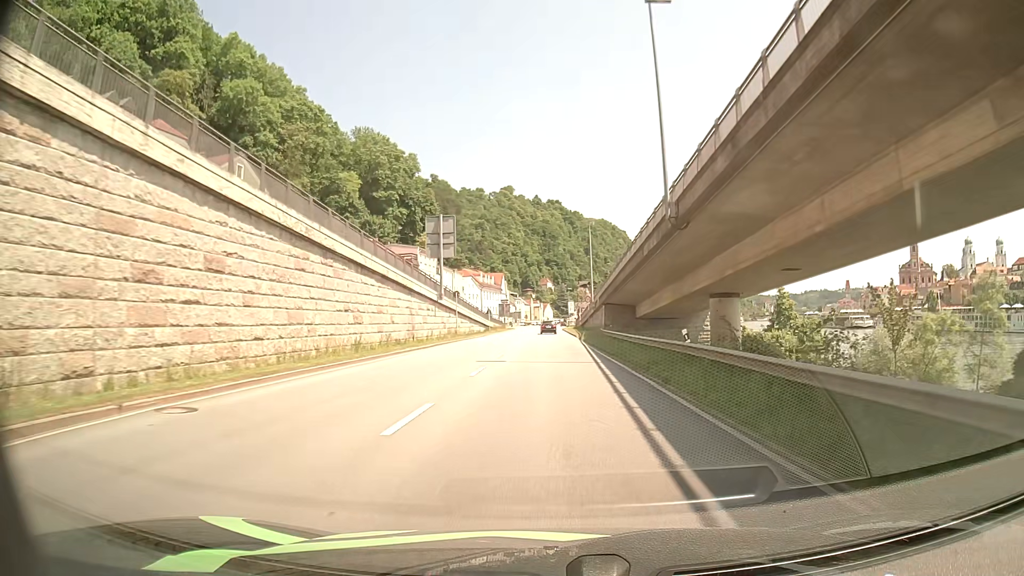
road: primary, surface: asphalt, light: Day
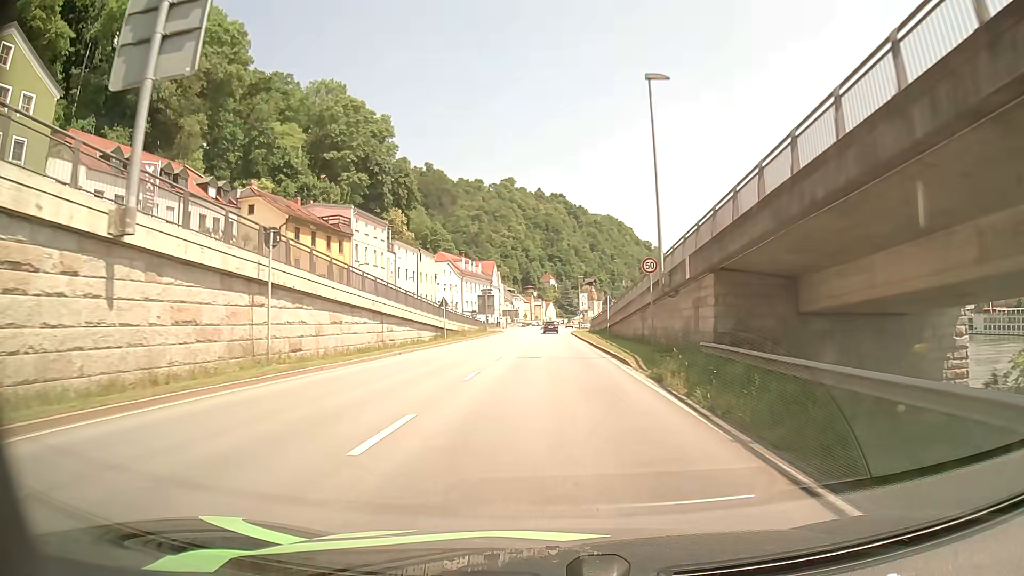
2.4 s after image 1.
(0.0, +37.2) m; -1°
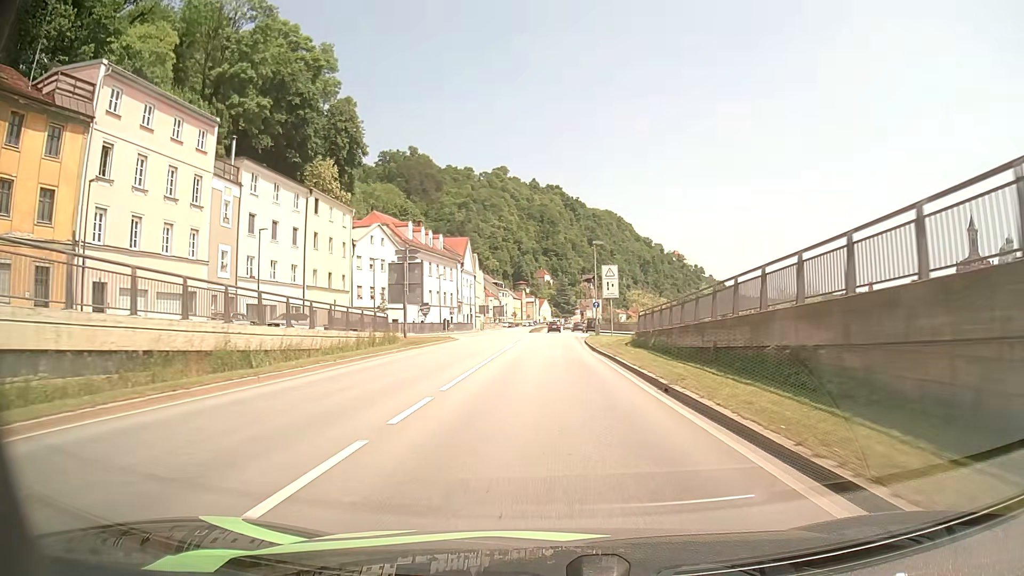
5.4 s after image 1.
(+0.2, +42.8) m; +1°
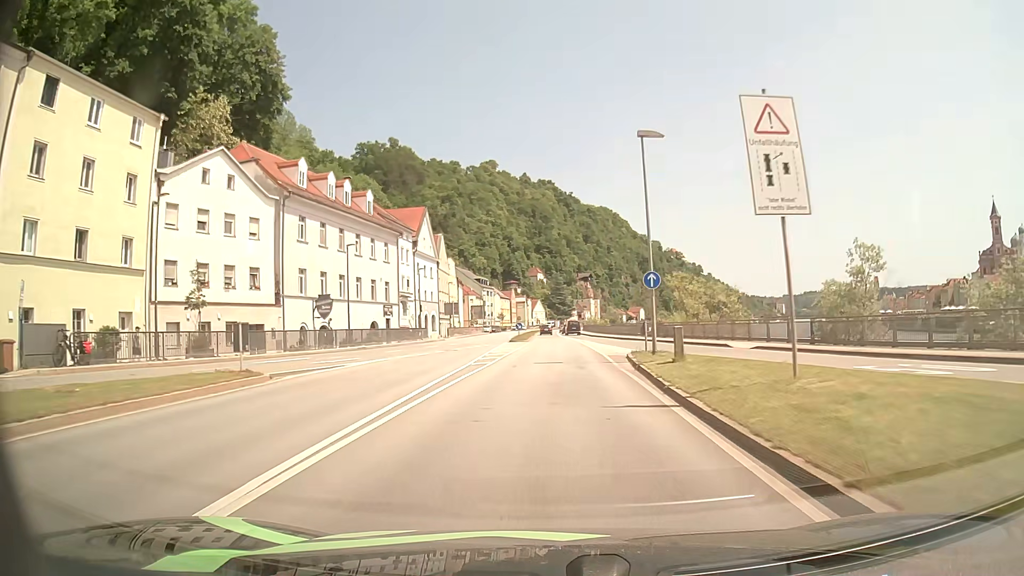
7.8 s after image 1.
(+0.2, +33.3) m; 0°
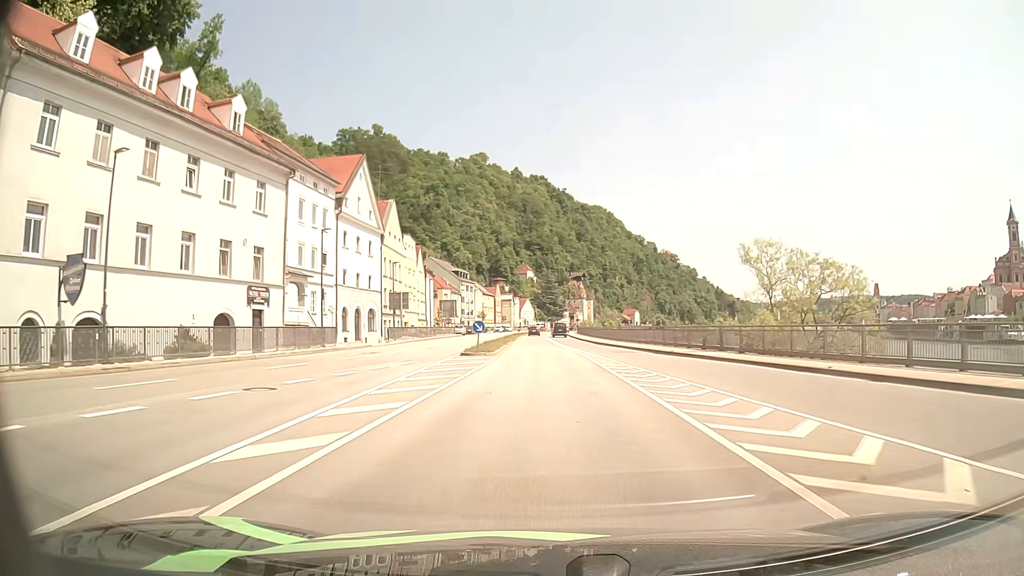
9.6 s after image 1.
(+0.3, +24.9) m; +1°
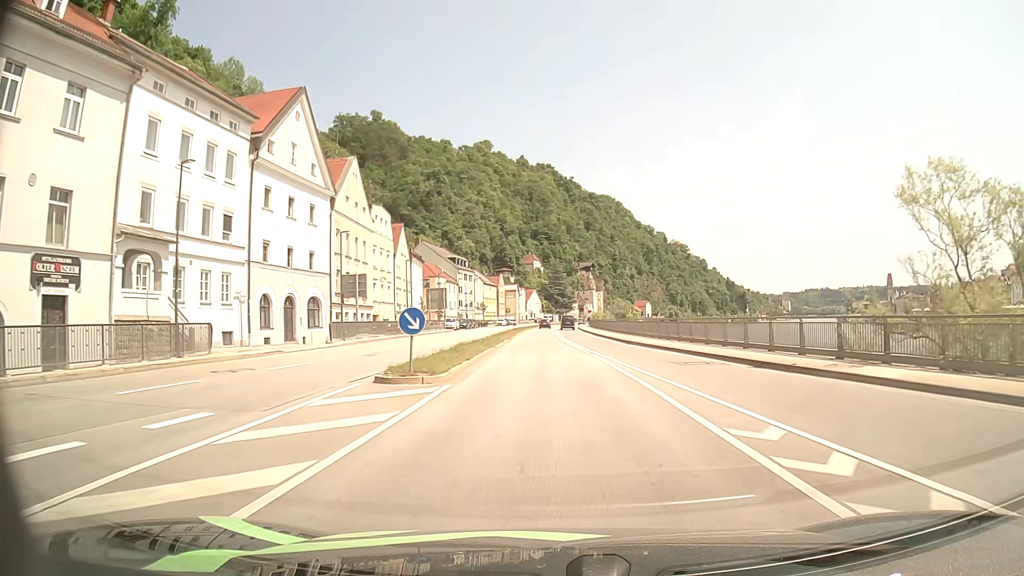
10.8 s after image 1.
(0.0, +16.2) m; -1°
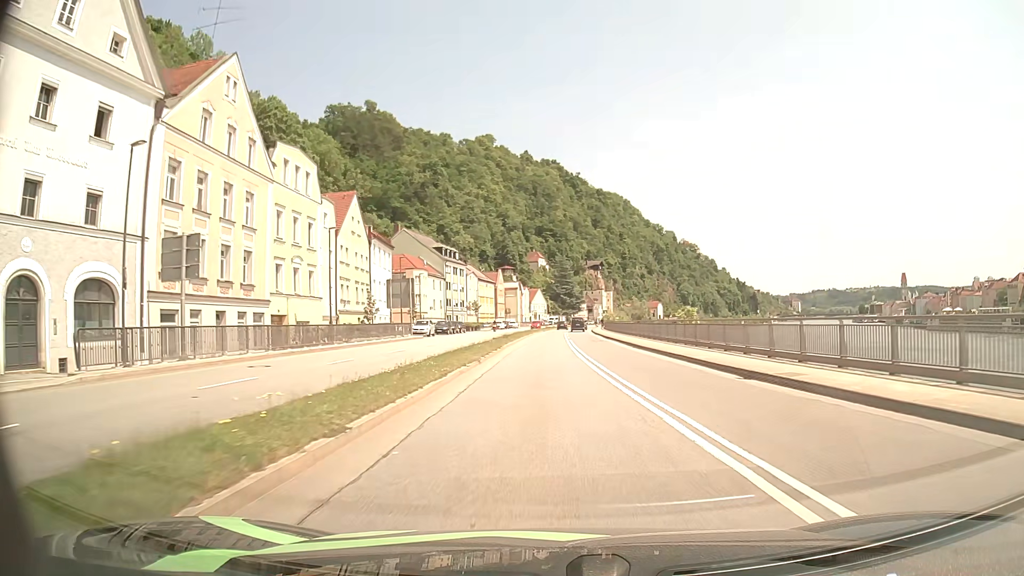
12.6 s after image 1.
(0.0, +22.7) m; 0°
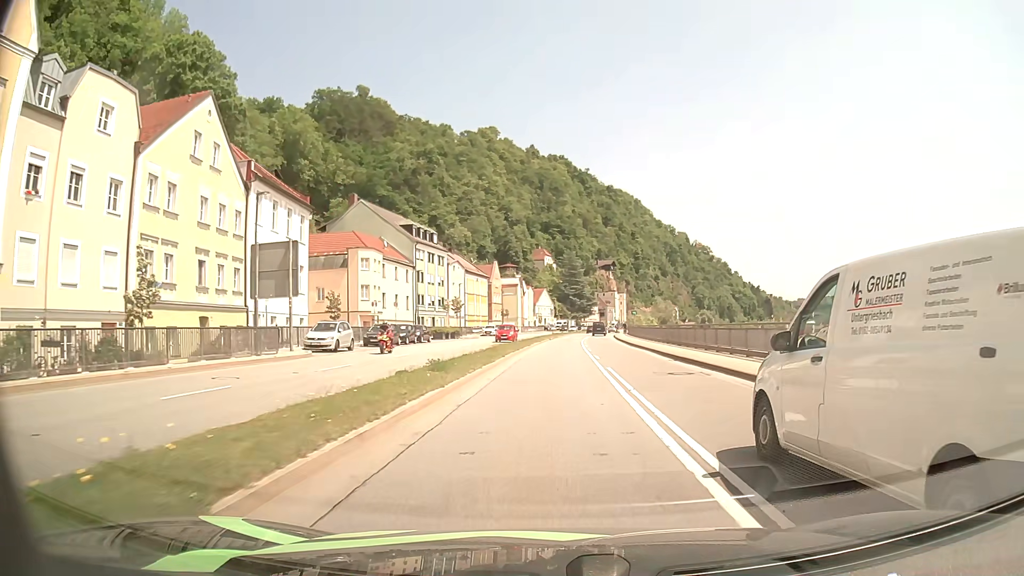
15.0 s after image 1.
(-0.2, +29.1) m; -1°
(0, +10) (0, +20) (0, +30) (+1, +40) (+1, +50) (+1, +60) (+2, +70) (+3, +80) (+4, +90) (+5, +100) m
